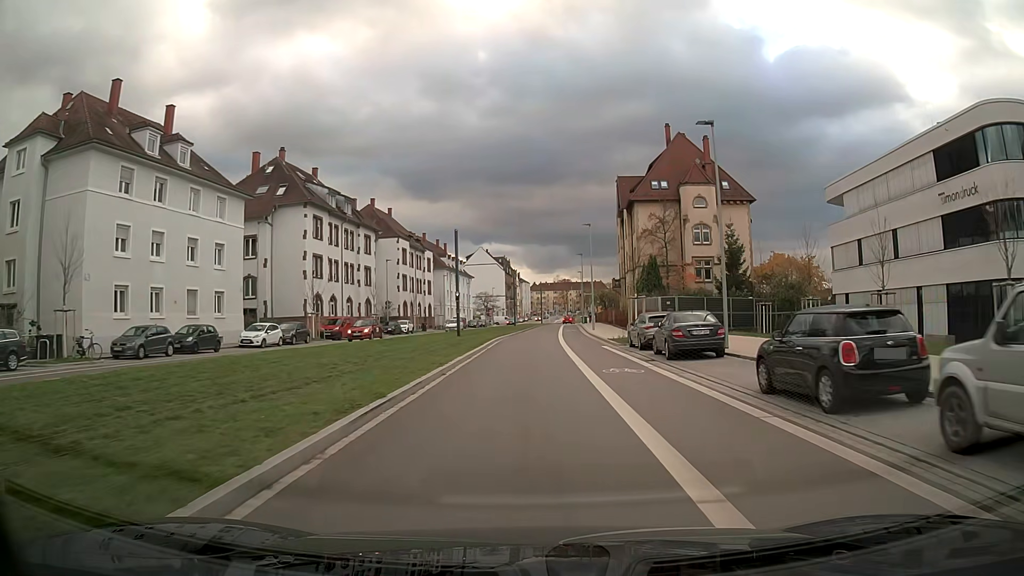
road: secondary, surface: asphalt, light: Day
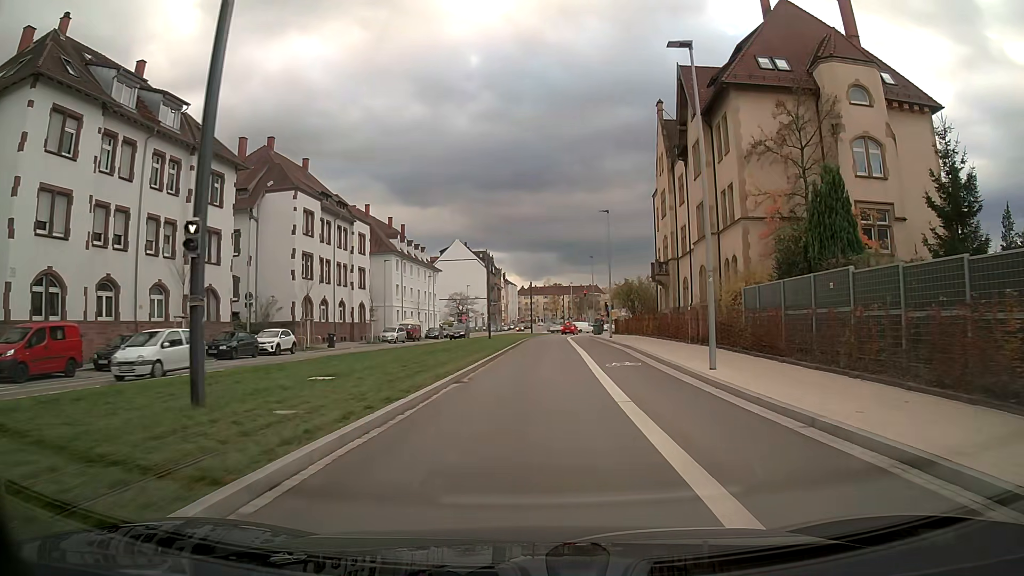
(+0.2, +35.8) m; +1°
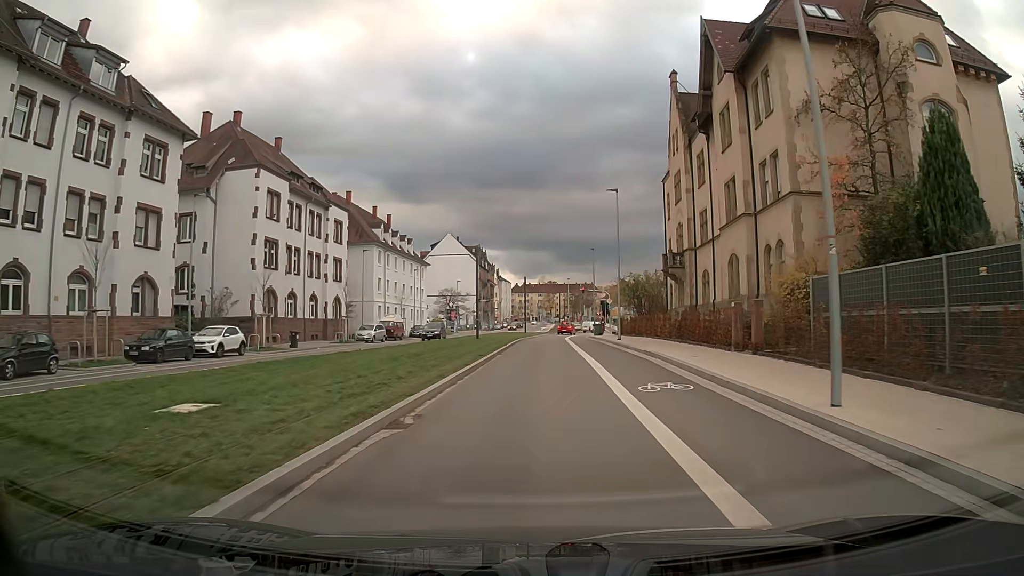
(0.0, +6.8) m; 0°
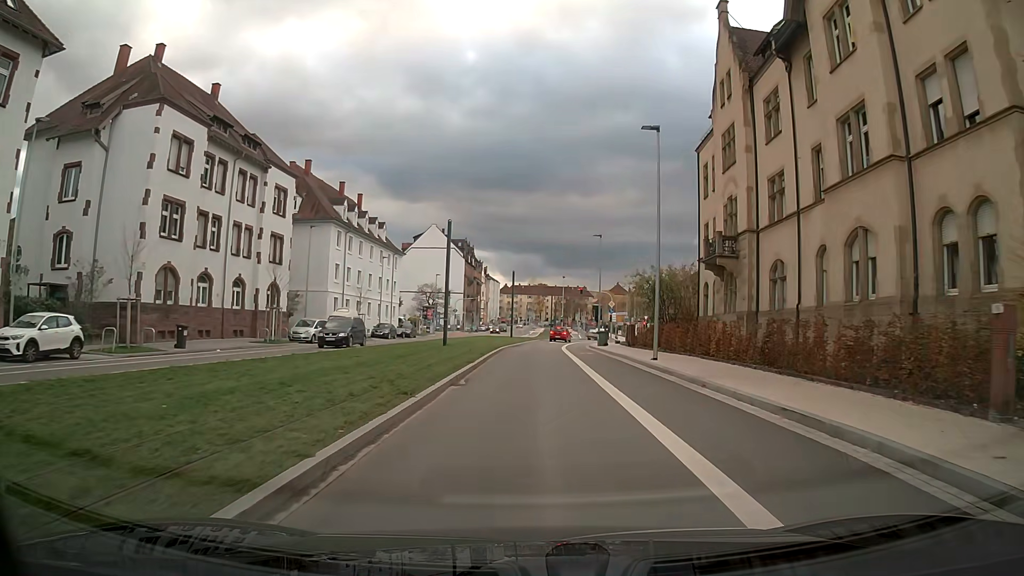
(+0.1, +13.3) m; +1°
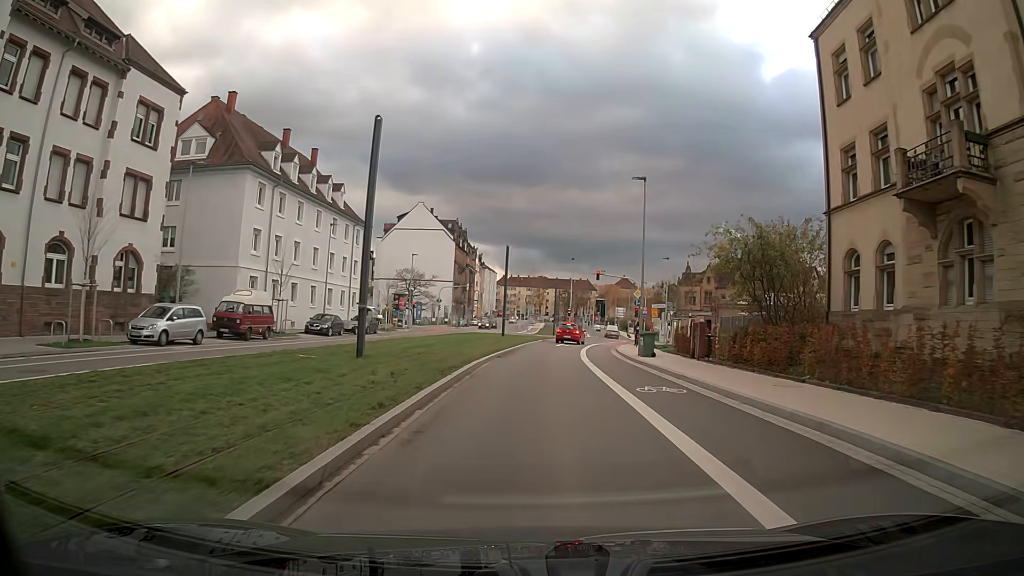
(+0.1, +18.9) m; +1°
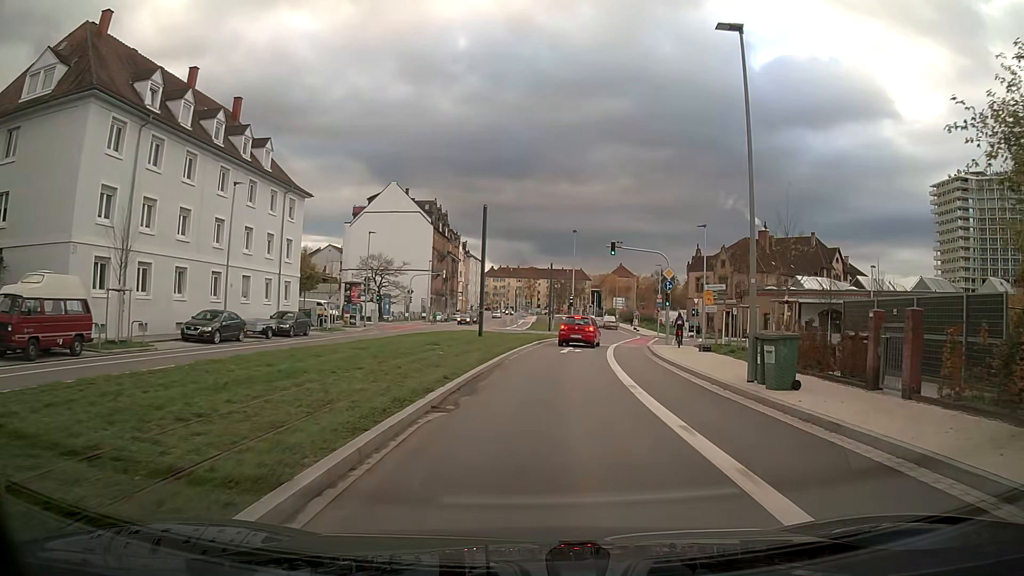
(0.0, +16.0) m; 0°
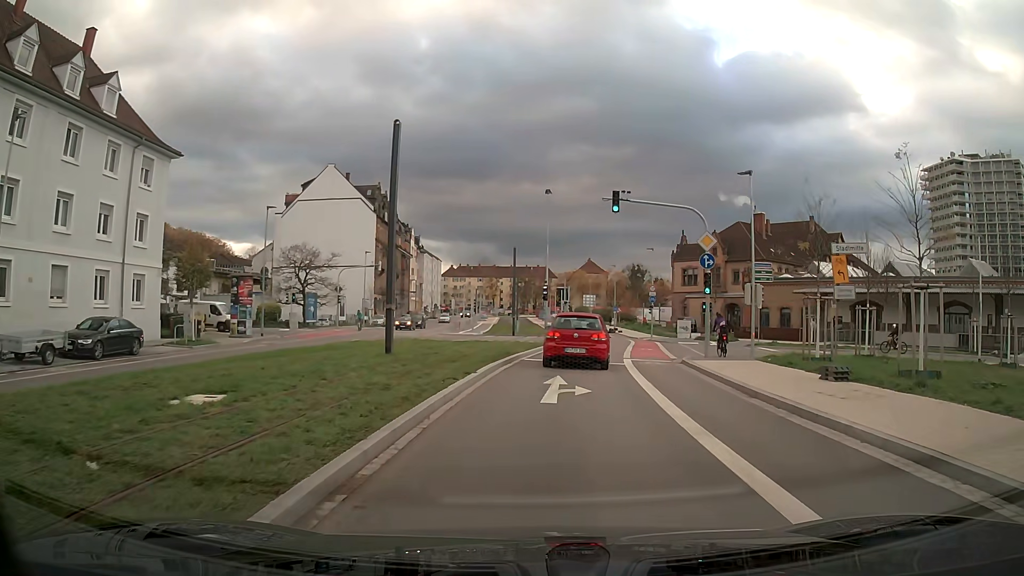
(+0.4, +16.0) m; +3°
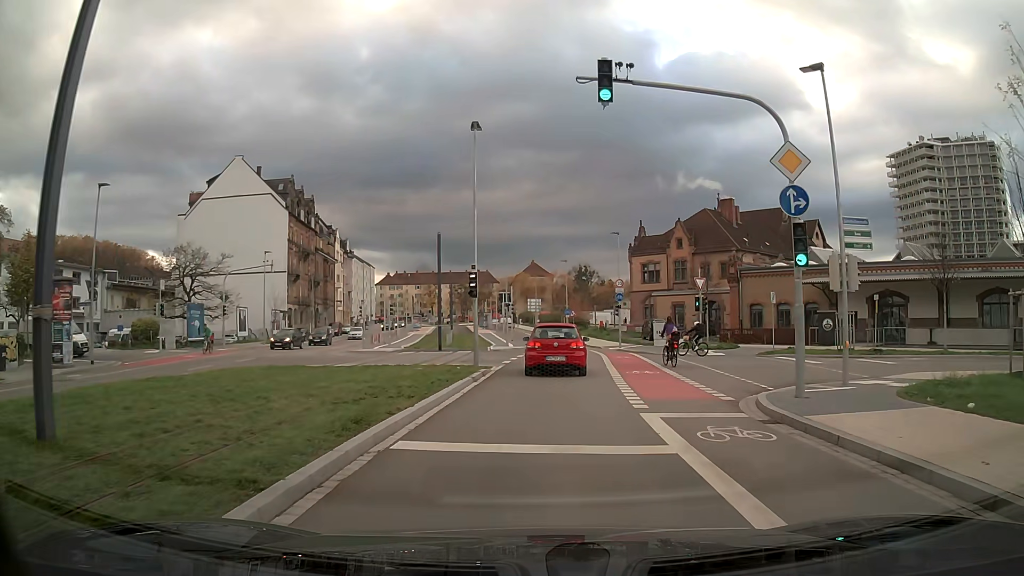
(+0.6, +13.5) m; +5°
